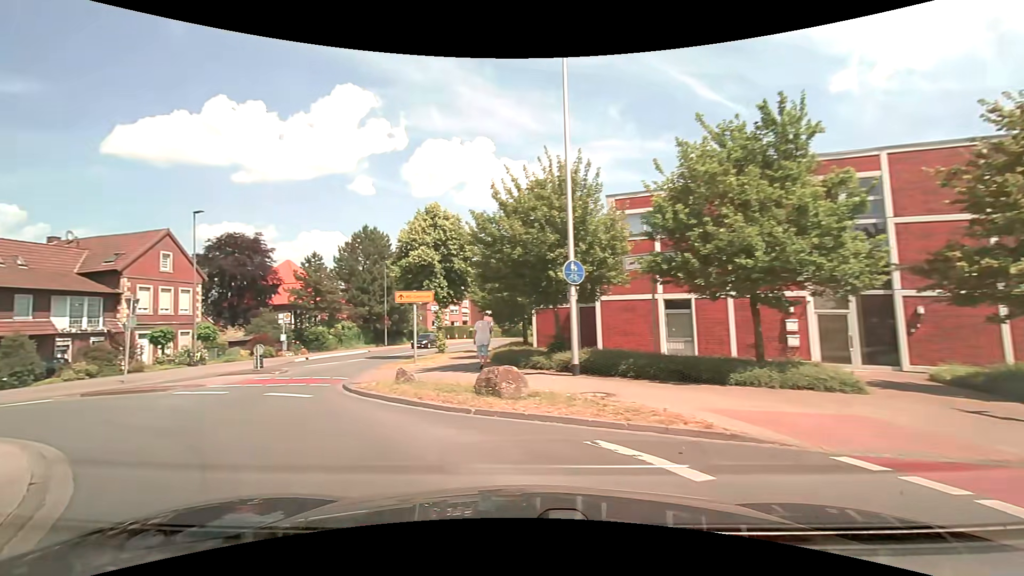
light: Day
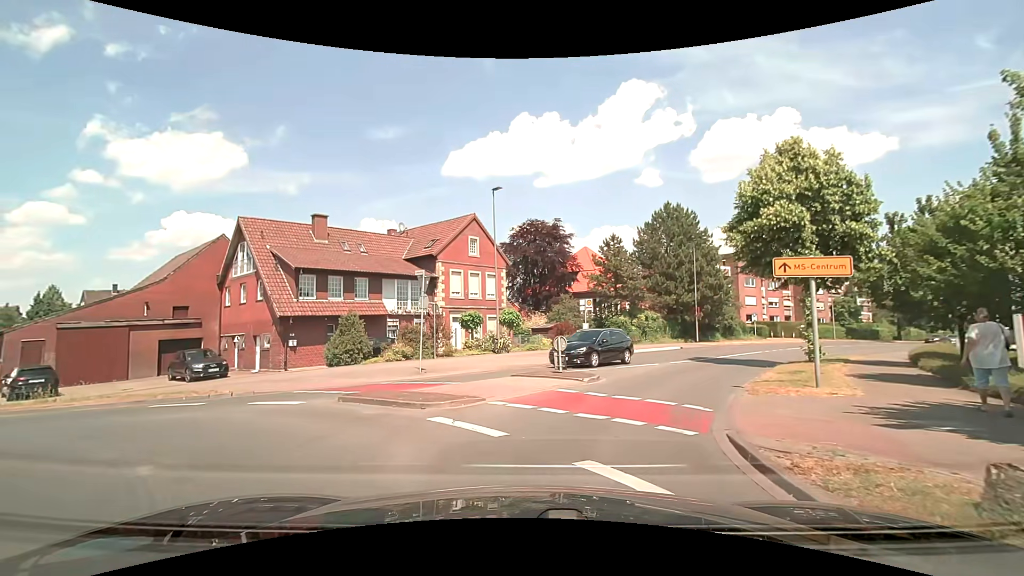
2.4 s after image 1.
(-3.0, +7.7) m; -34°
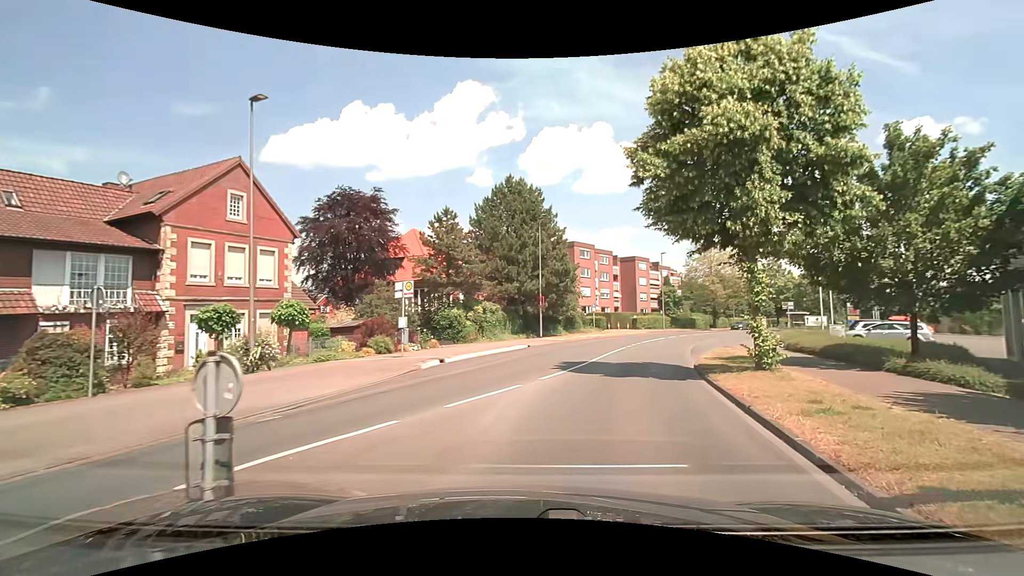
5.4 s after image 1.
(+1.3, +10.8) m; +19°
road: secondary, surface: asphalt
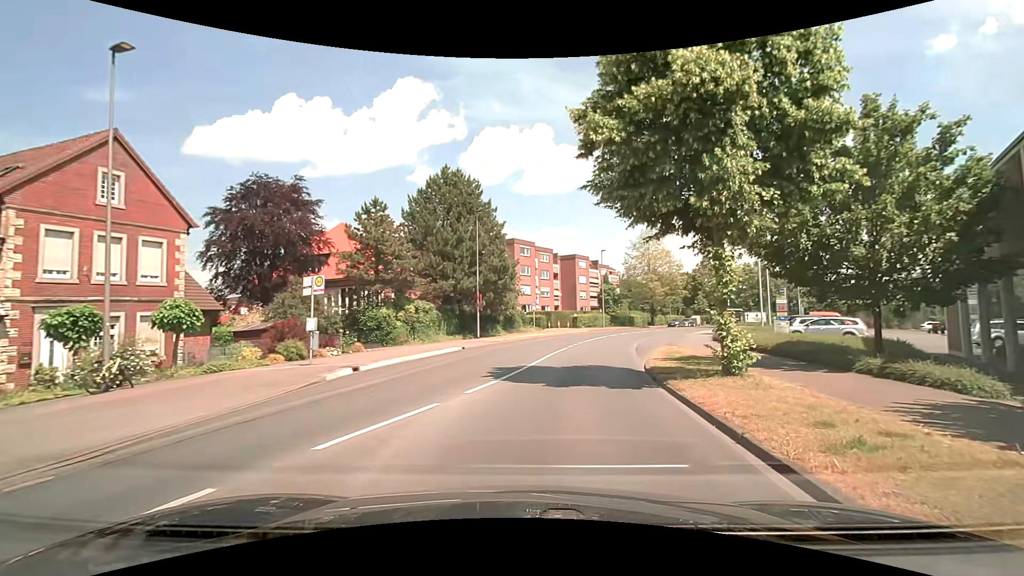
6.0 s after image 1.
(+0.1, +2.6) m; +7°
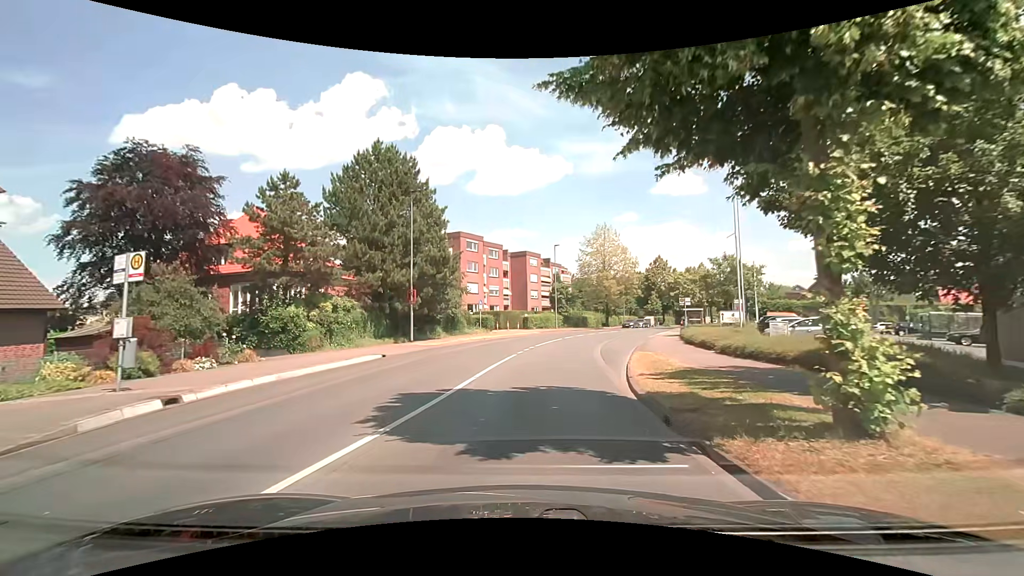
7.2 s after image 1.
(+0.3, +5.9) m; +5°
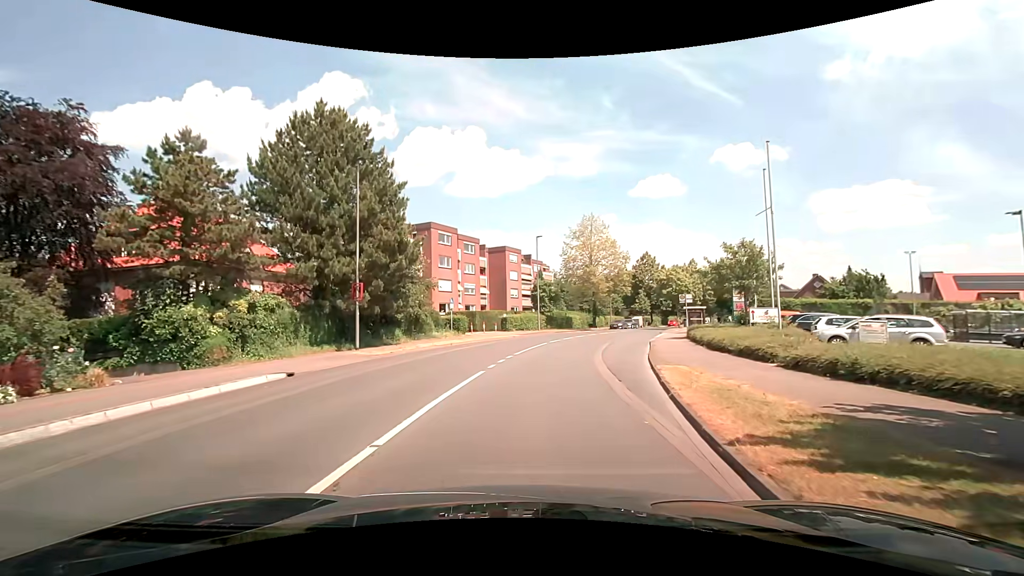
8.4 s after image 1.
(+0.2, +7.0) m; +2°
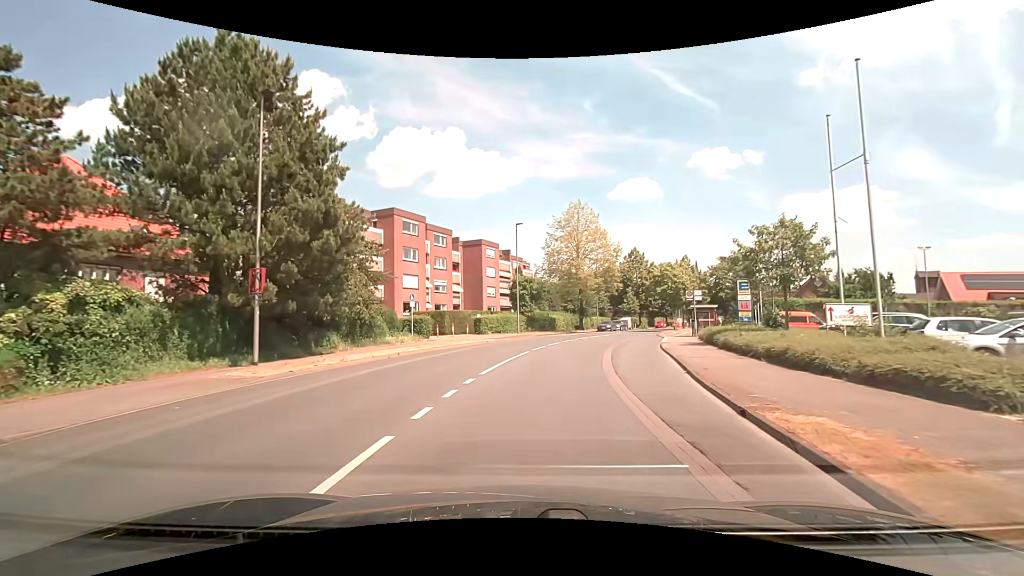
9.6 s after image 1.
(+0.3, +7.9) m; +3°
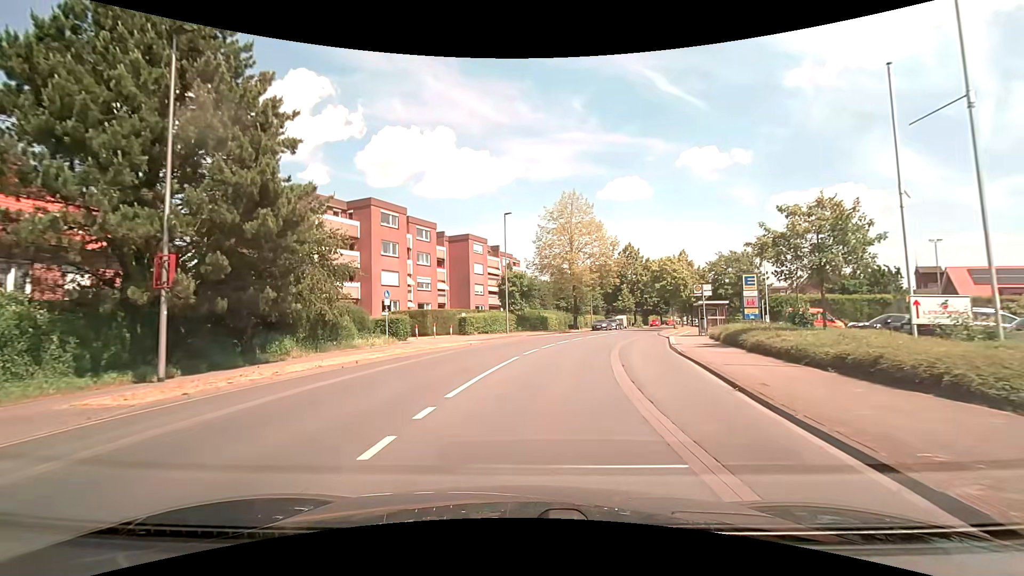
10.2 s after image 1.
(+0.1, +4.1) m; +1°
(0, +10) (+2, +20) (+4, +30) (+7, +39) (+10, +49) (+14, +58) (+17, +67) (+21, +76) (+25, +86) (+29, +95) m
